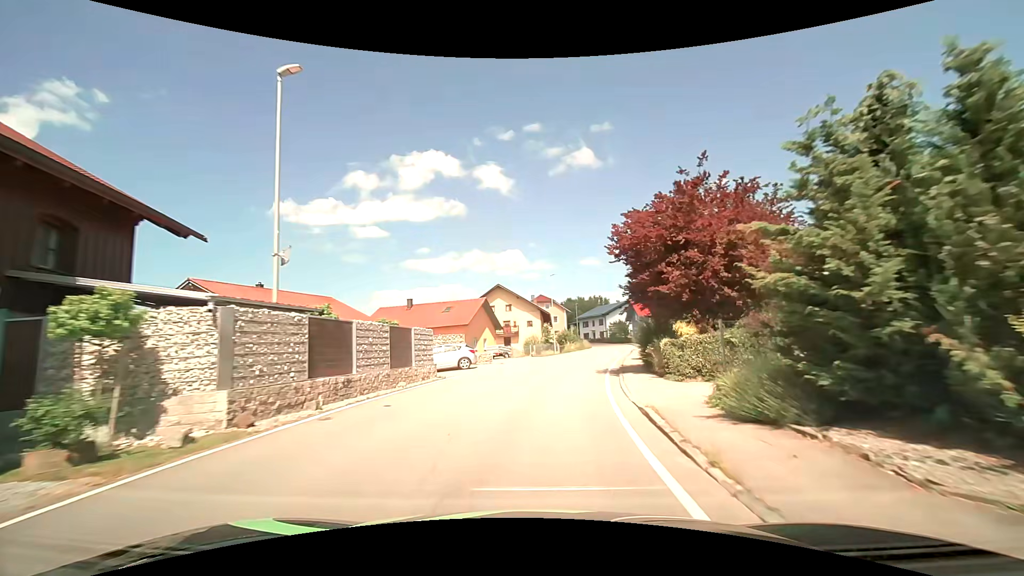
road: secondary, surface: asphalt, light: Day
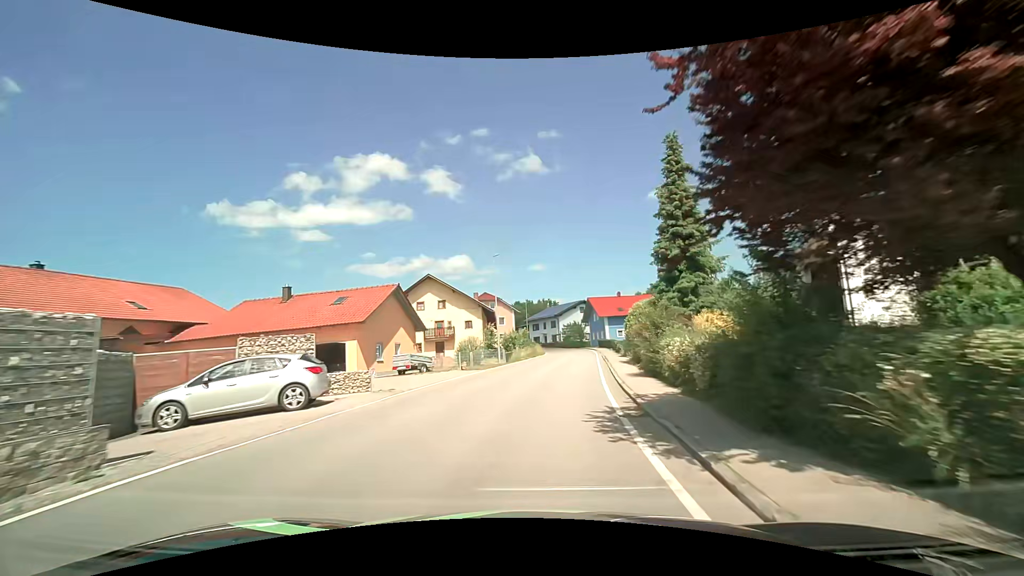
(+0.7, +14.2) m; +6°
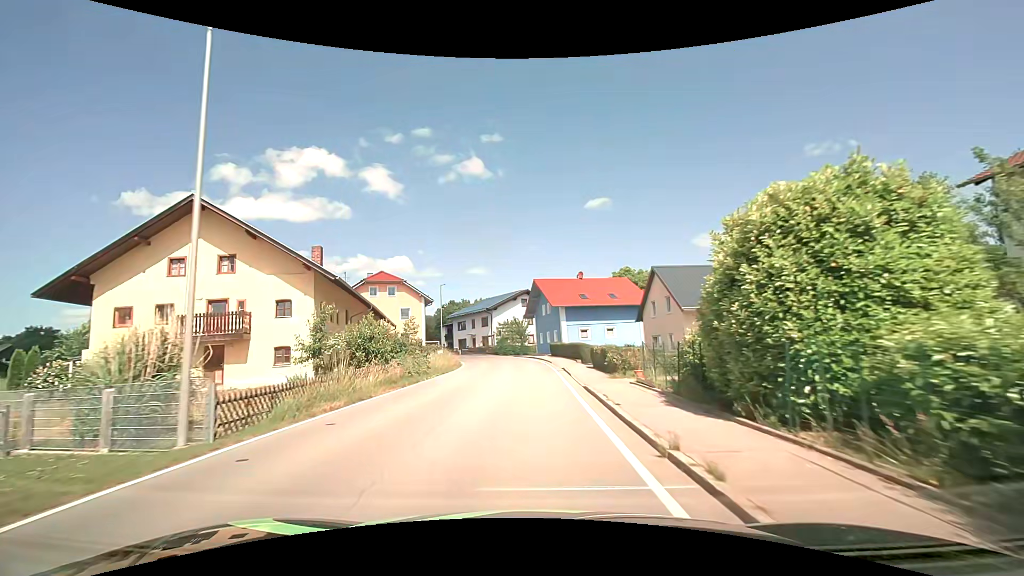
(+2.1, +28.0) m; +7°
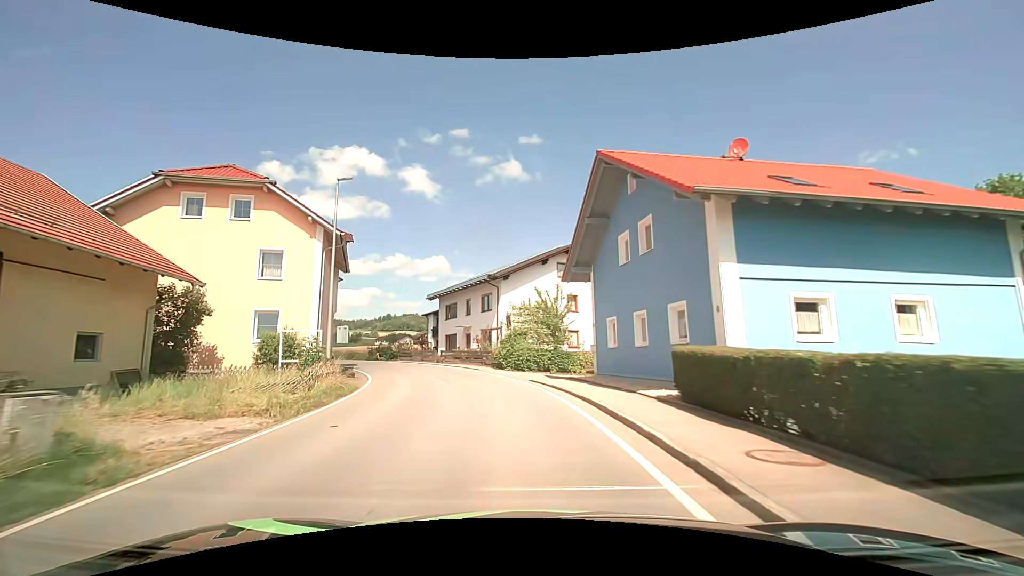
(-0.4, +34.9) m; -4°
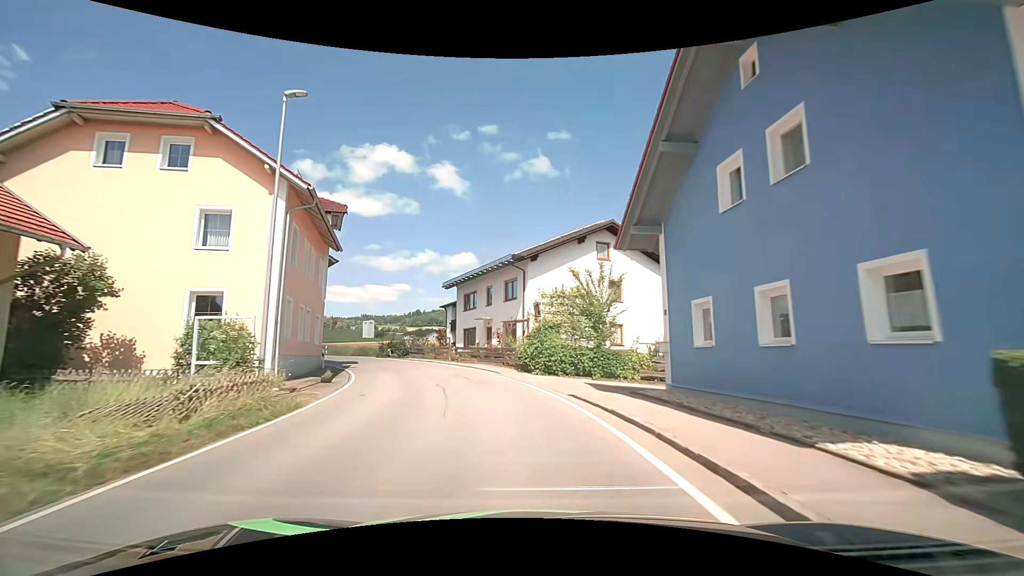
(-0.2, +6.8) m; -3°
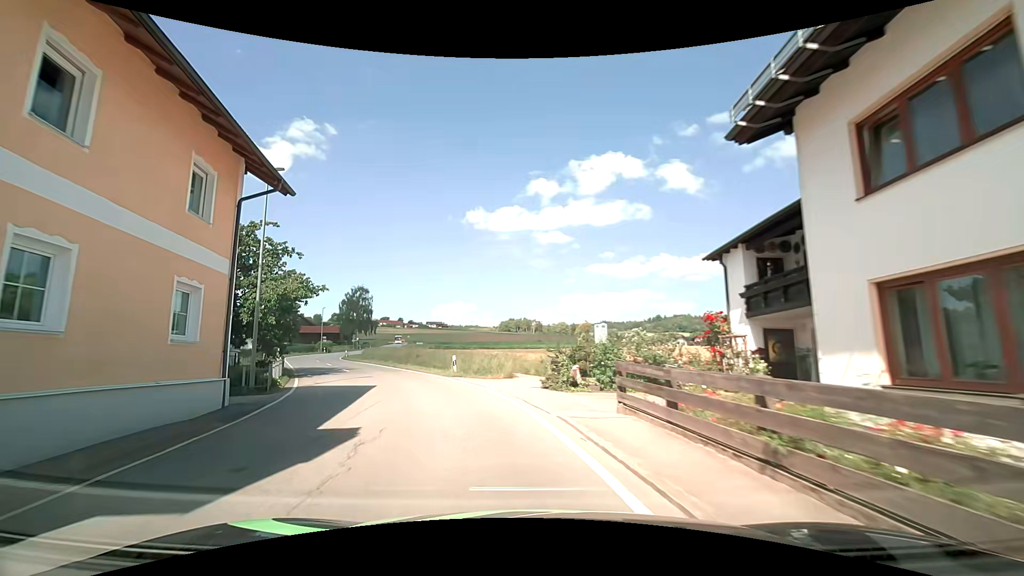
(-5.8, +30.4) m; -27°
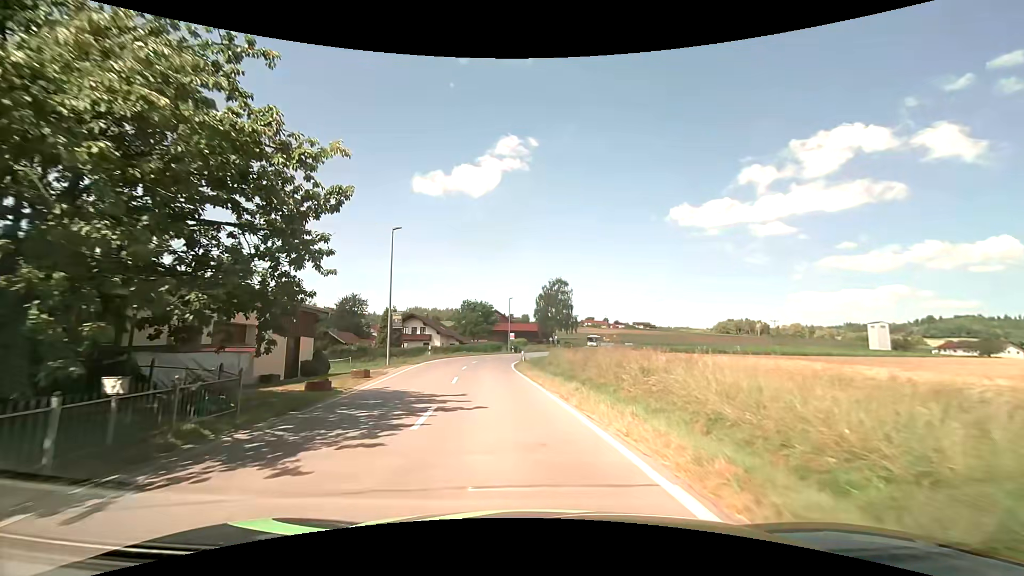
(-4.7, +22.3) m; -23°
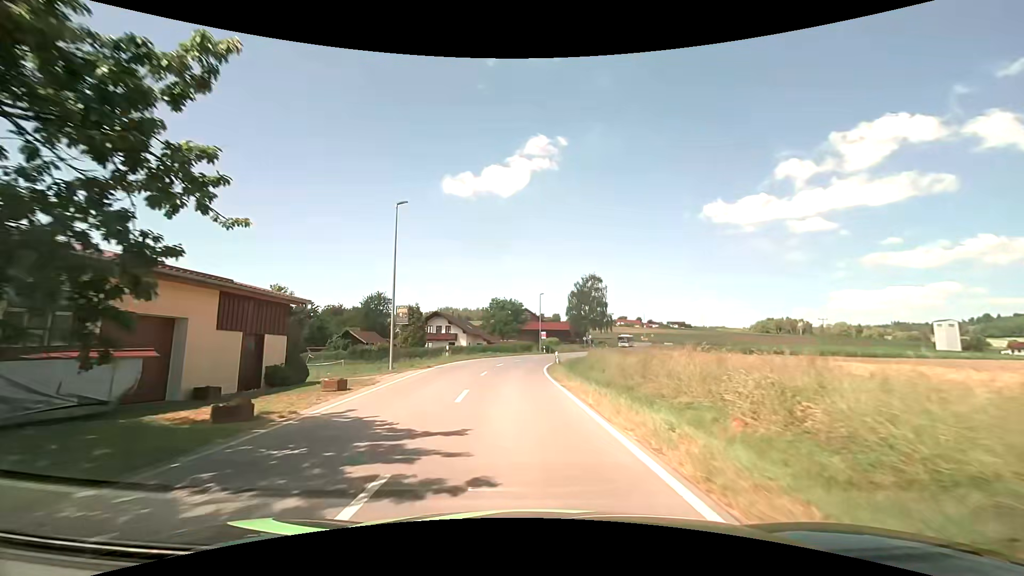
(-0.2, +6.0) m; -3°
(0, +10) (-1, +20) (-1, +30) (0, +40) (+1, +50) (+4, +60) (+6, +69) (+9, +79) (+12, +88) (+15, +98) m
